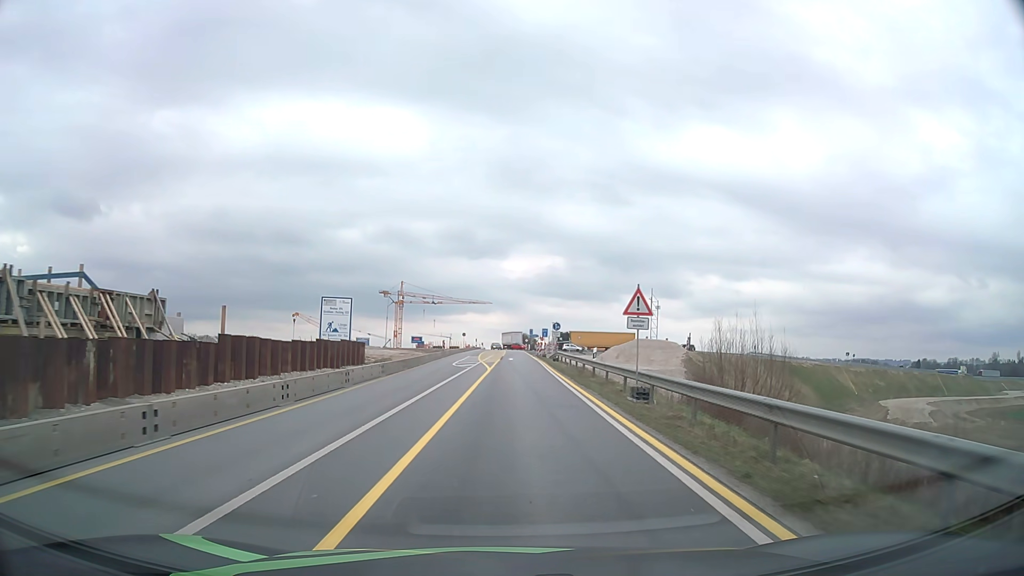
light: Day
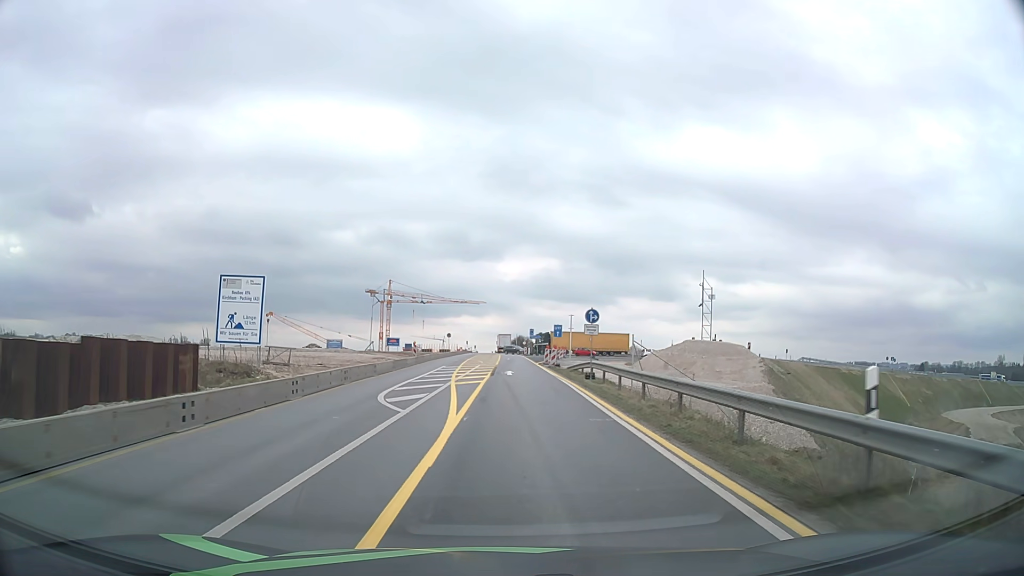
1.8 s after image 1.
(+0.1, +22.5) m; +1°
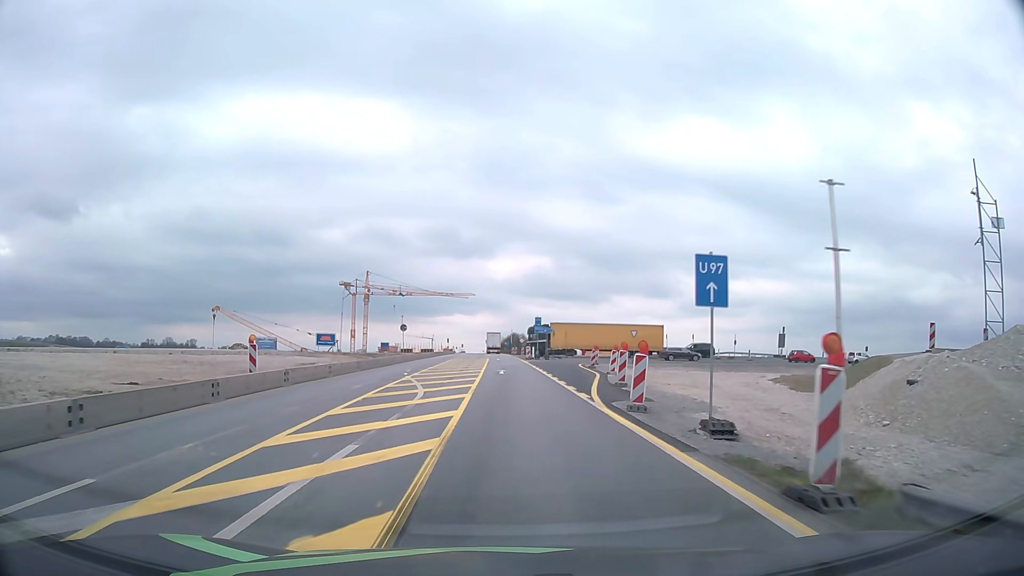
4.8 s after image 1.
(+0.2, +37.3) m; +1°
(0, +10) (0, +20) (0, +30) (0, +40) (0, +50) (0, +60) (-1, +70) (-1, +80) (-1, +90) (-1, +100) m
